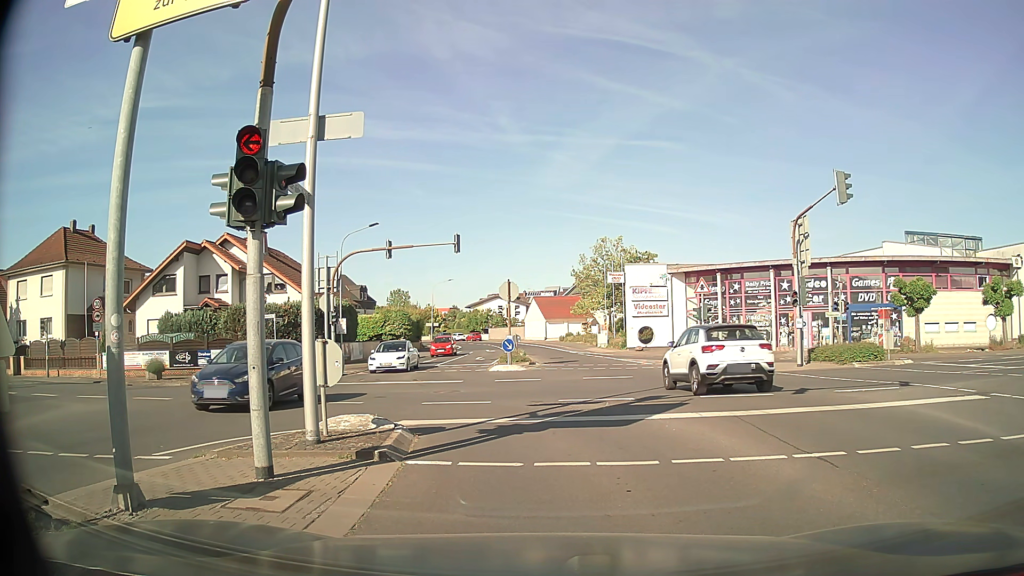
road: secondary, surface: asphalt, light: Day
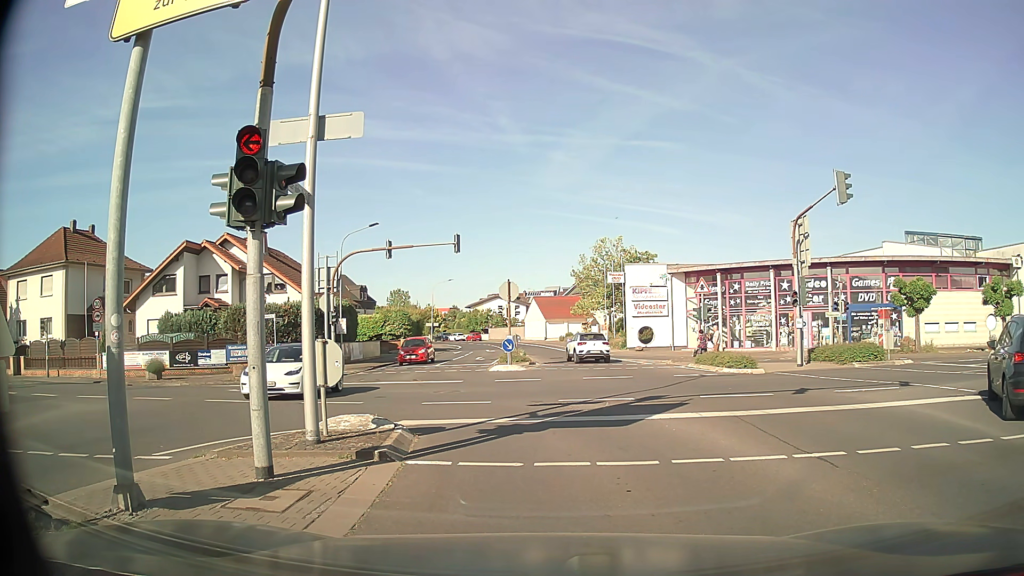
(0.0, 0.0) m; 0°
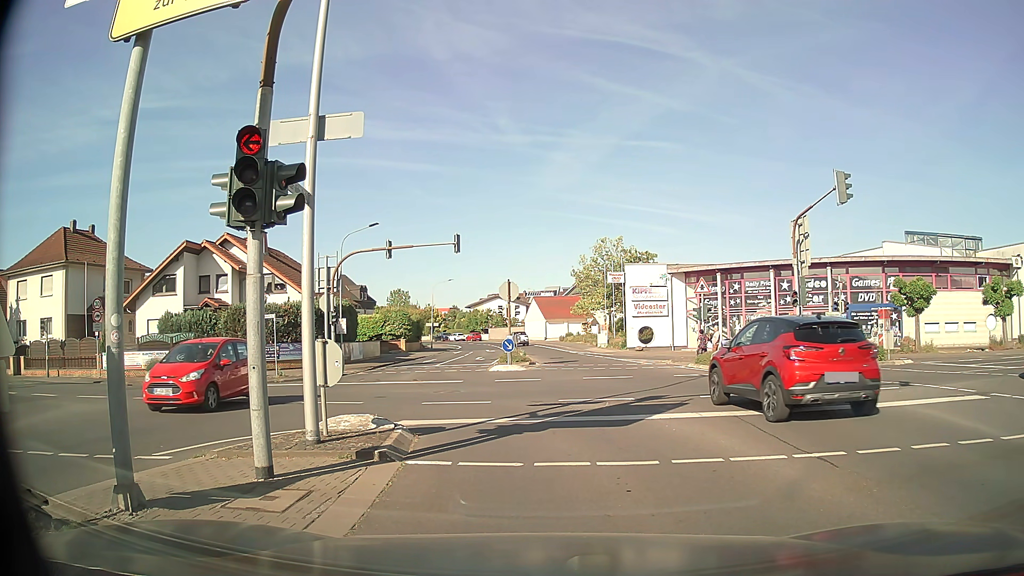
(0.0, 0.0) m; 0°
(0, +10) (-4, +19) (-13, +24) (-23, +26) (-33, +27) (-42, +29) (-52, +30) (-62, +32) (-72, +33) (-82, +34) m
